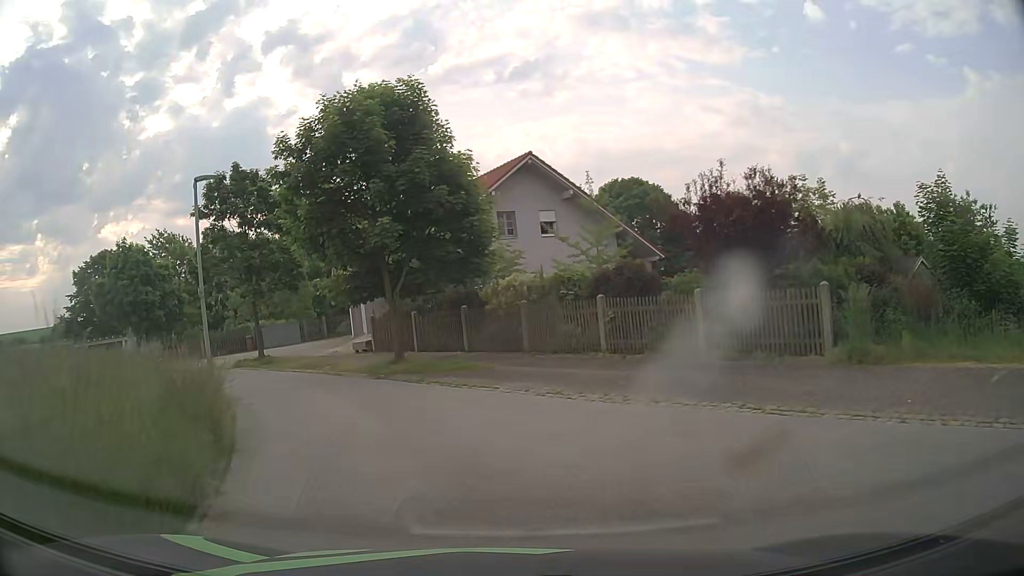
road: residential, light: Day
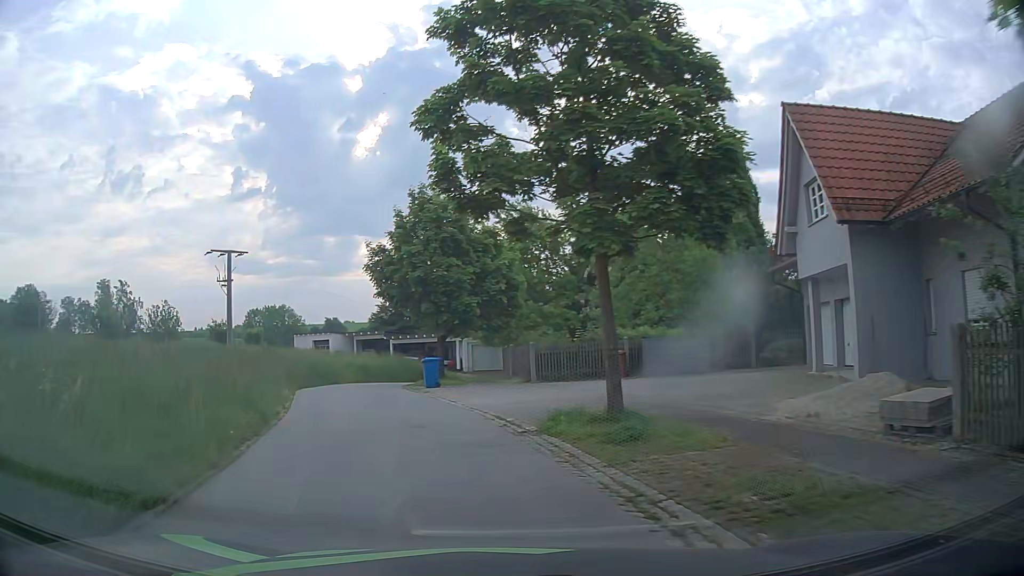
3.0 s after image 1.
(-4.7, +17.6) m; -32°
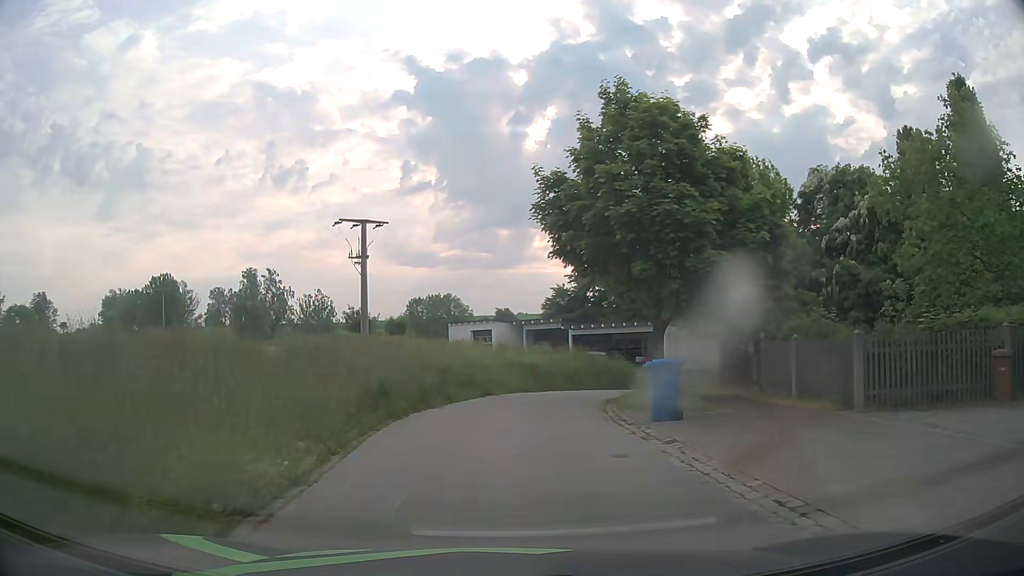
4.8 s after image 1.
(-2.0, +12.1) m; -15°
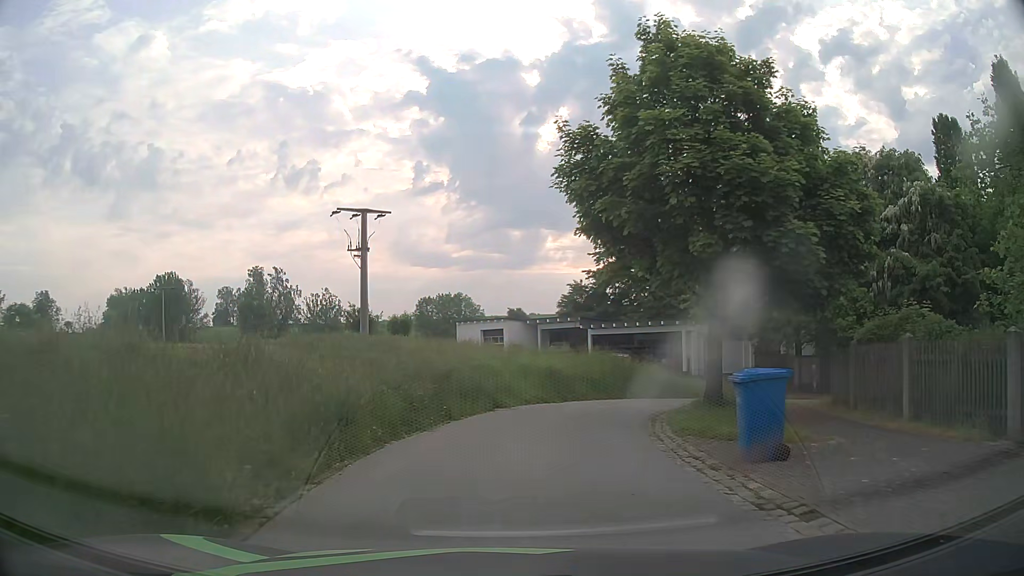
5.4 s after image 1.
(-0.1, +4.2) m; -3°
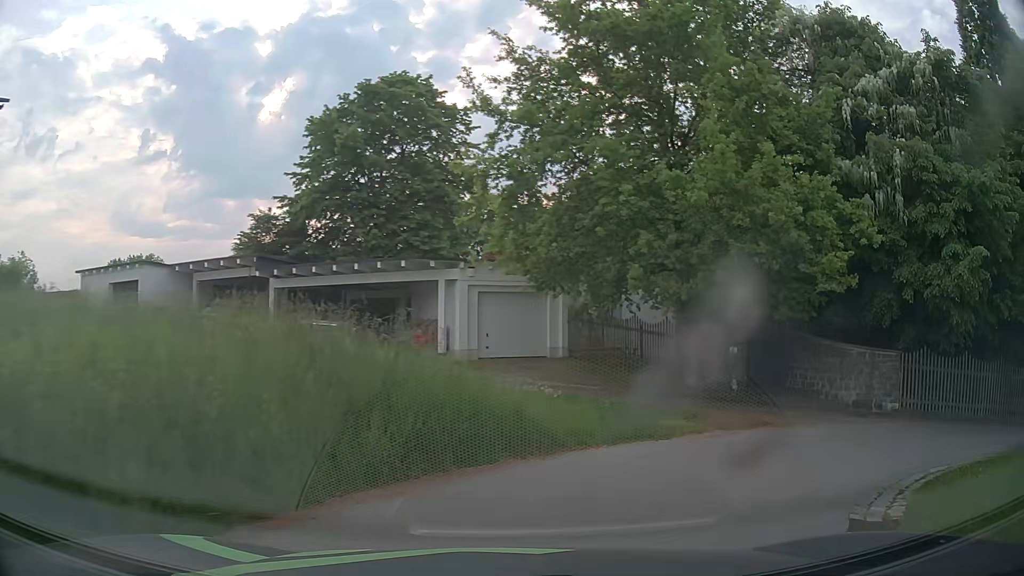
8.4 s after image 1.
(+2.2, +17.8) m; +24°
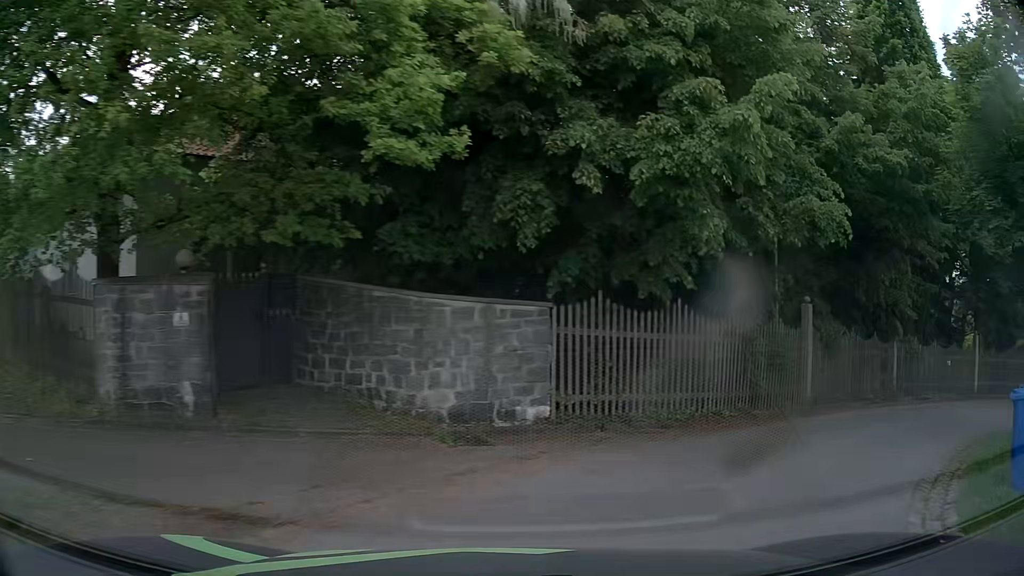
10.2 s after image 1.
(+2.8, +8.5) m; +39°
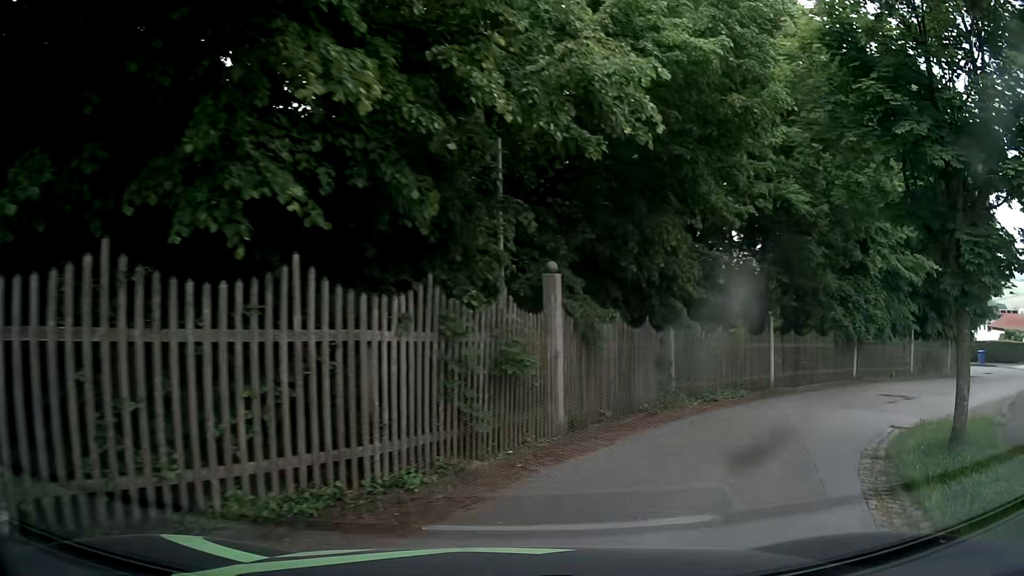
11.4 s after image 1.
(+1.2, +5.2) m; +25°
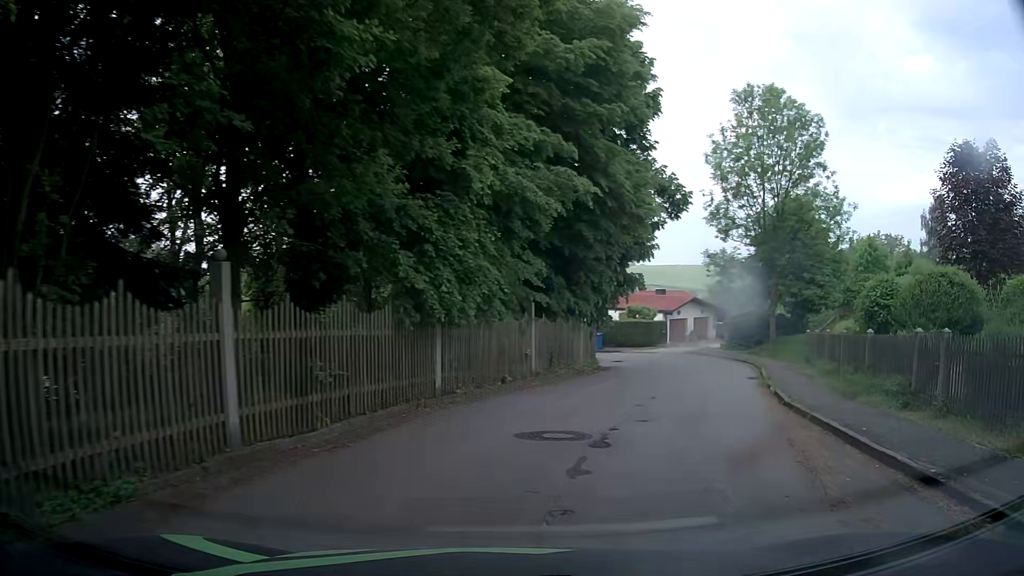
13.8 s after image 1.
(+4.5, +11.5) m; +37°
